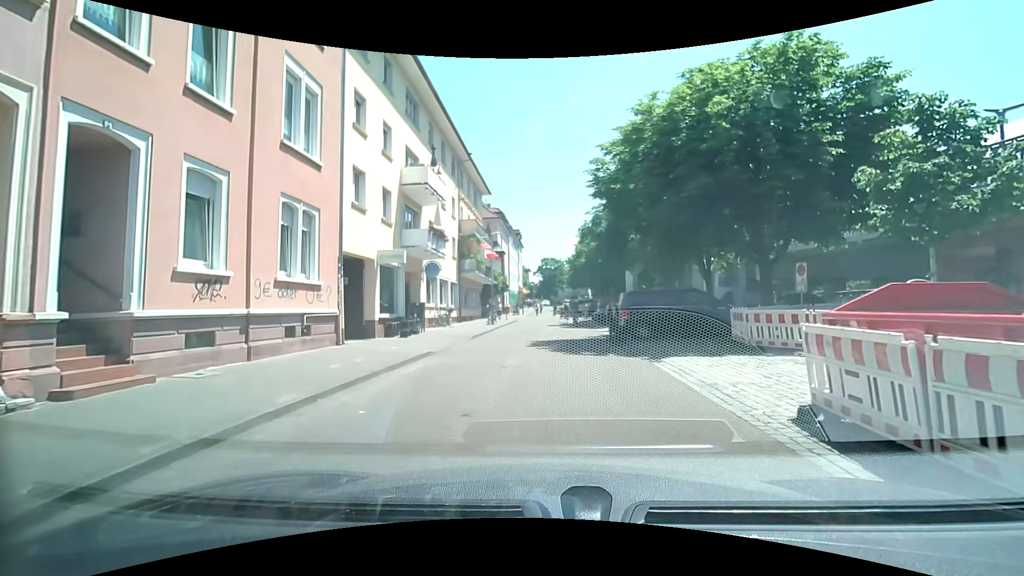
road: residential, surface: paving_stones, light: Day
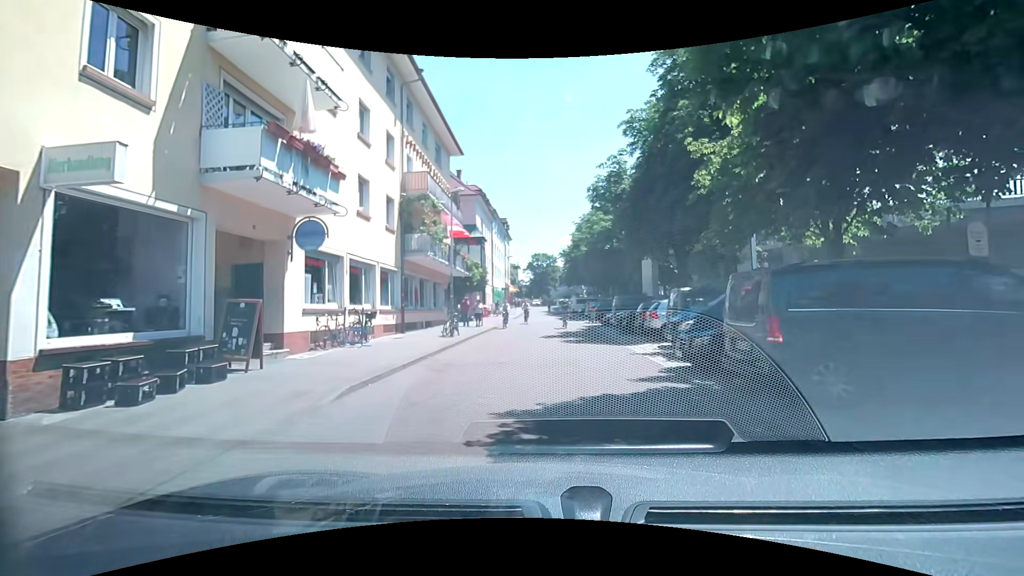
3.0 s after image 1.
(-0.2, +12.5) m; +1°
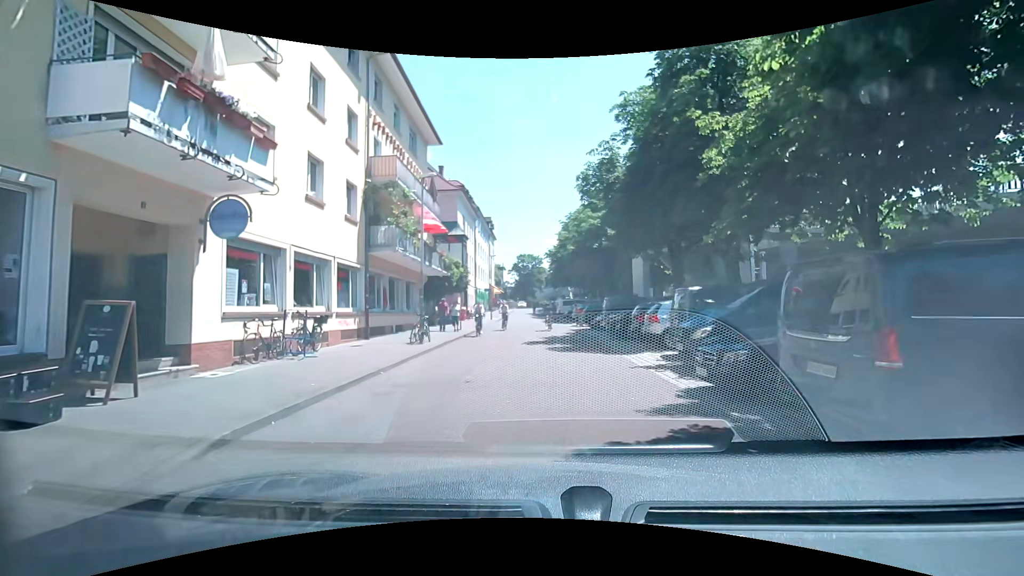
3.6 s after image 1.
(0.0, +2.6) m; +1°
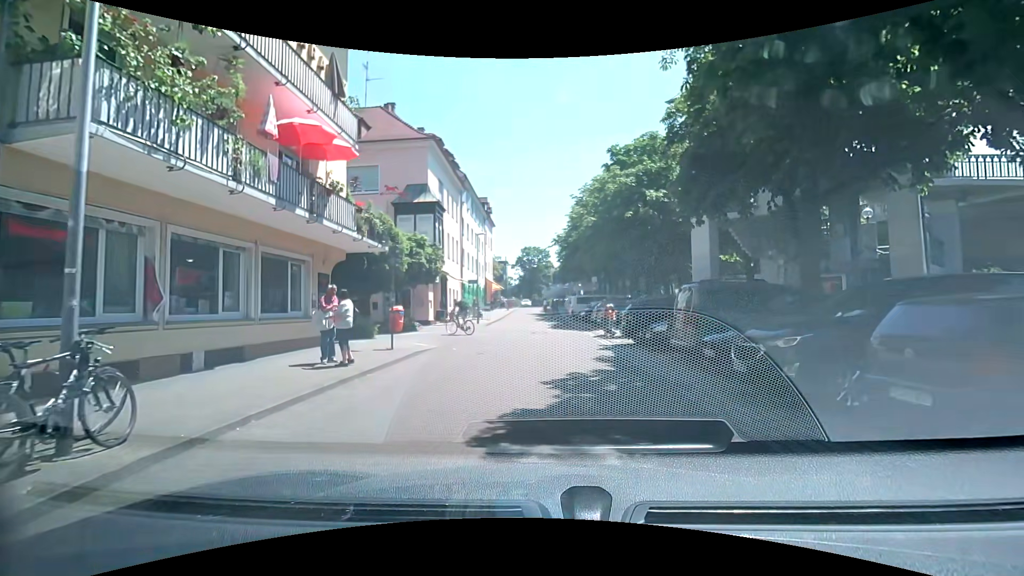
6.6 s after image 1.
(-0.1, +13.6) m; -1°
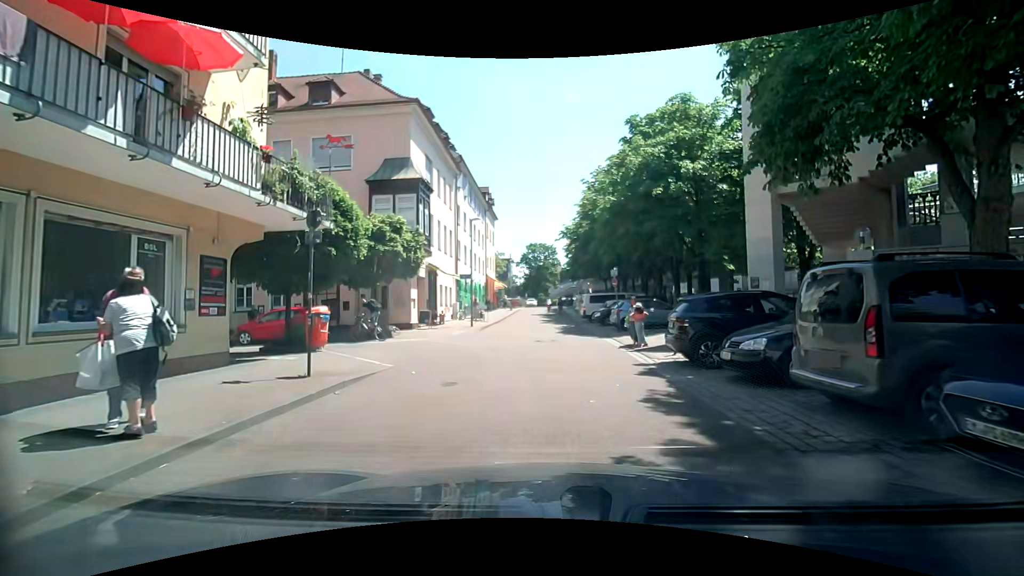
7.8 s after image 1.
(0.0, +5.6) m; 0°
